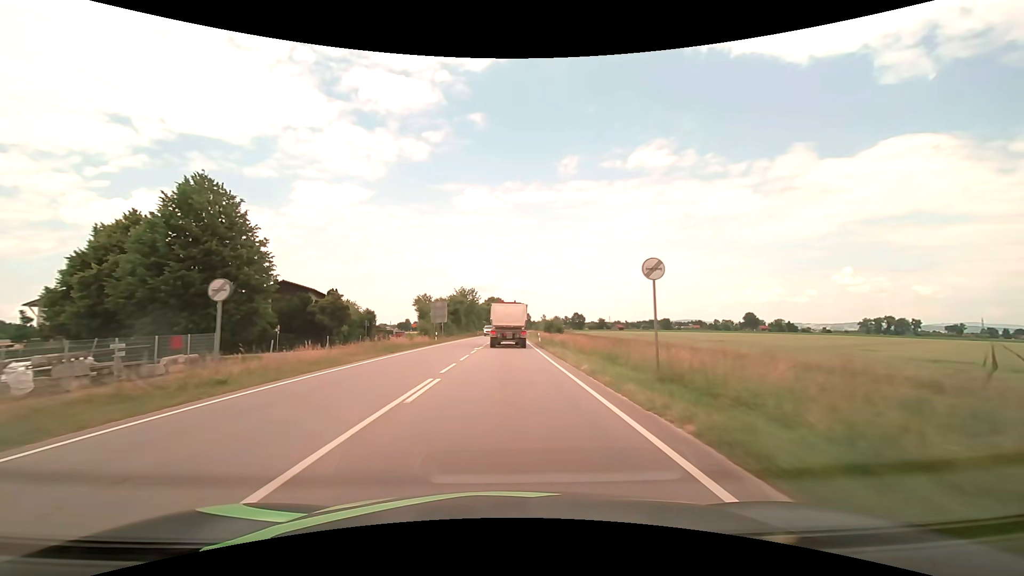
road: primary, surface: asphalt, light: Day
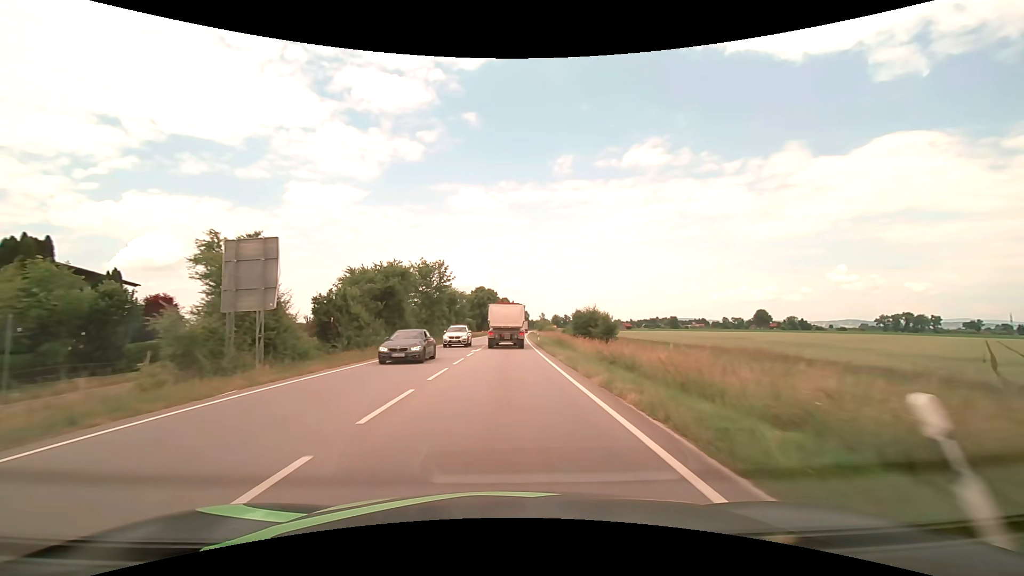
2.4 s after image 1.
(+0.3, +43.9) m; +1°
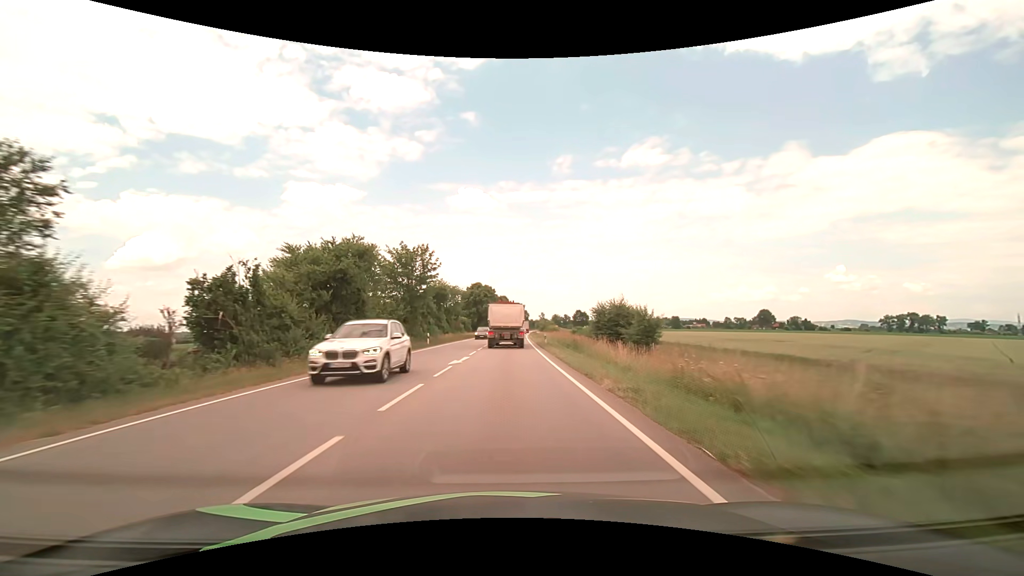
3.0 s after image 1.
(0.0, +11.1) m; 0°
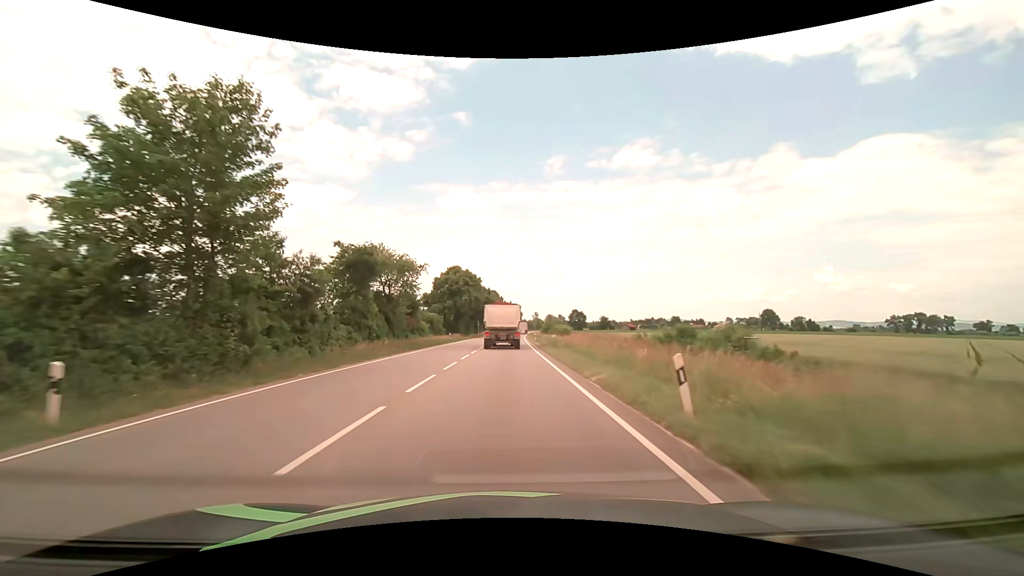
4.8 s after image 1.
(+0.3, +33.5) m; +1°
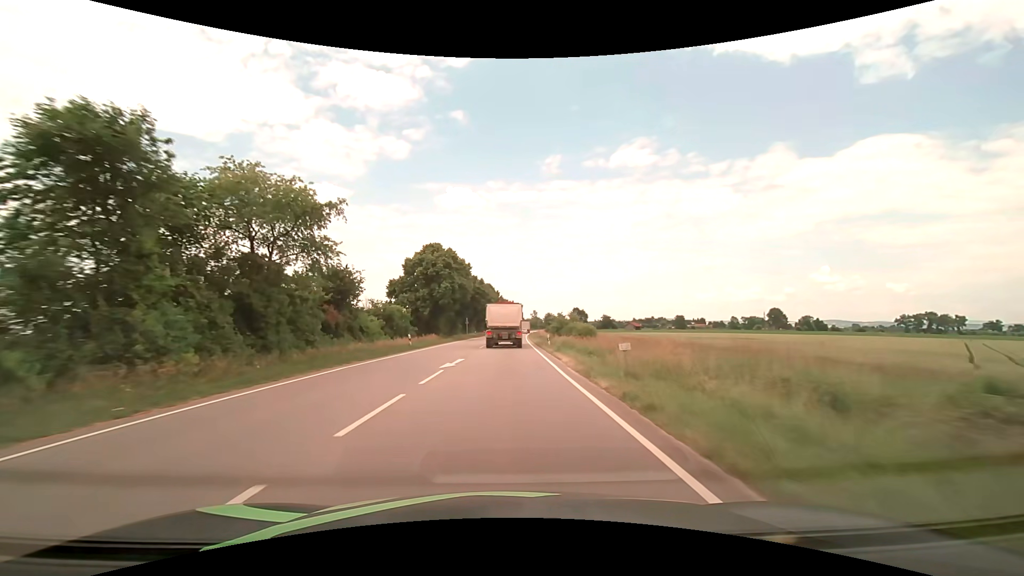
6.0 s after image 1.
(+0.1, +22.5) m; 0°
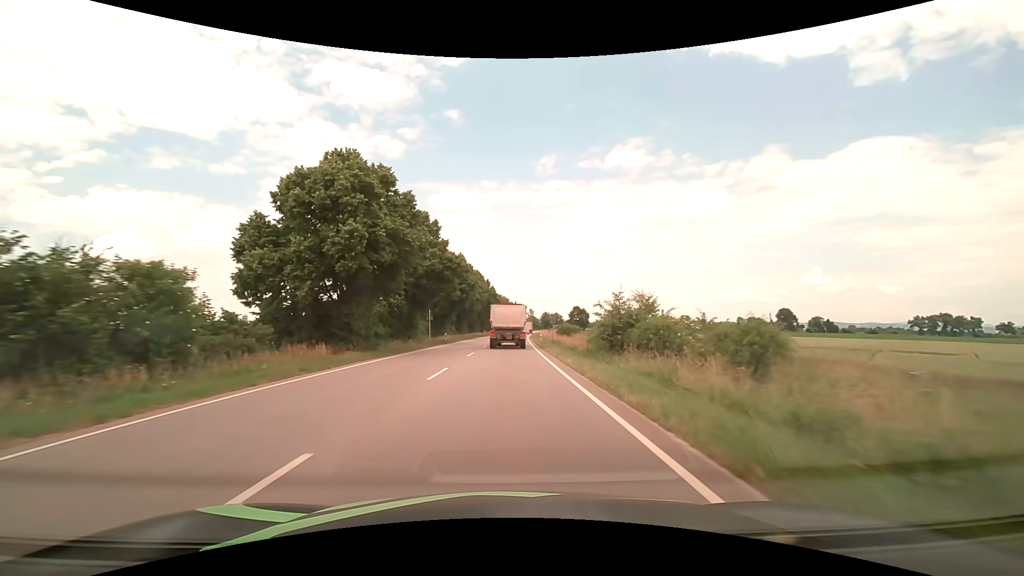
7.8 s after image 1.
(+0.2, +33.9) m; +1°
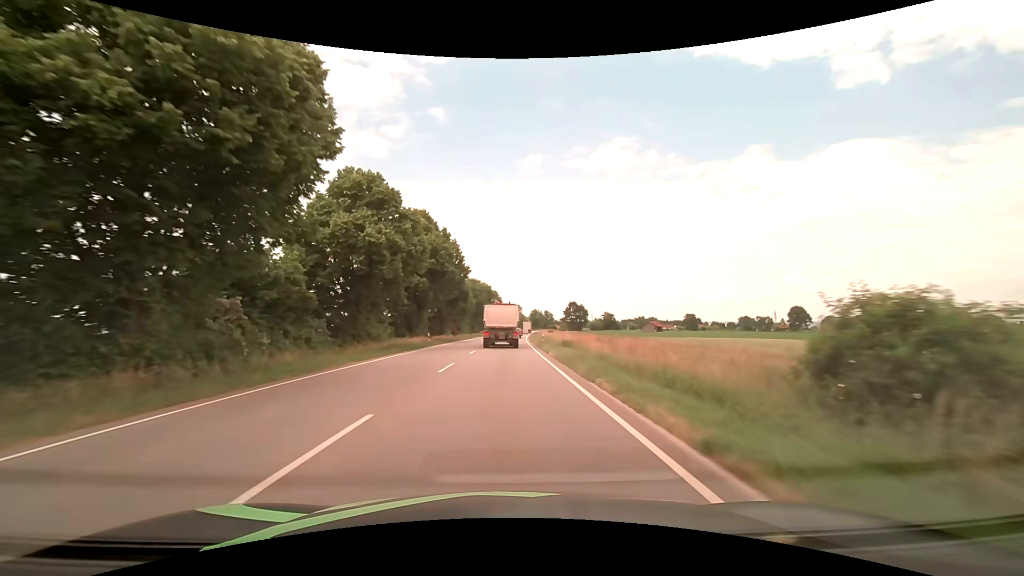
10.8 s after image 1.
(+0.7, +56.9) m; +2°
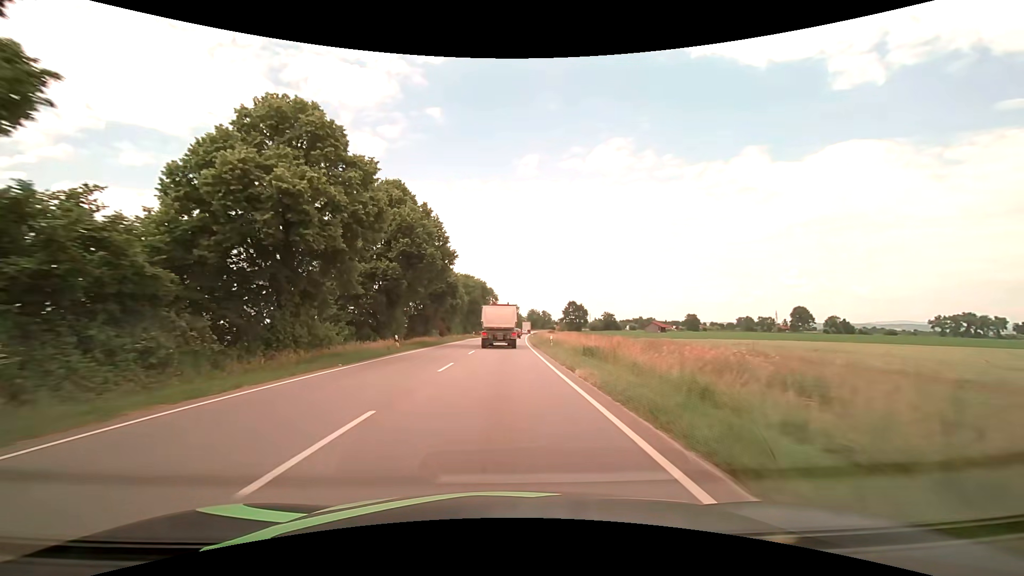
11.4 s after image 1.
(+0.1, +11.4) m; 0°
(0, +10) (0, +20) (0, +30) (0, +40) (+1, +50) (+1, +60) (+1, +70) (+1, +80) (+2, +90) (+2, +100) m
